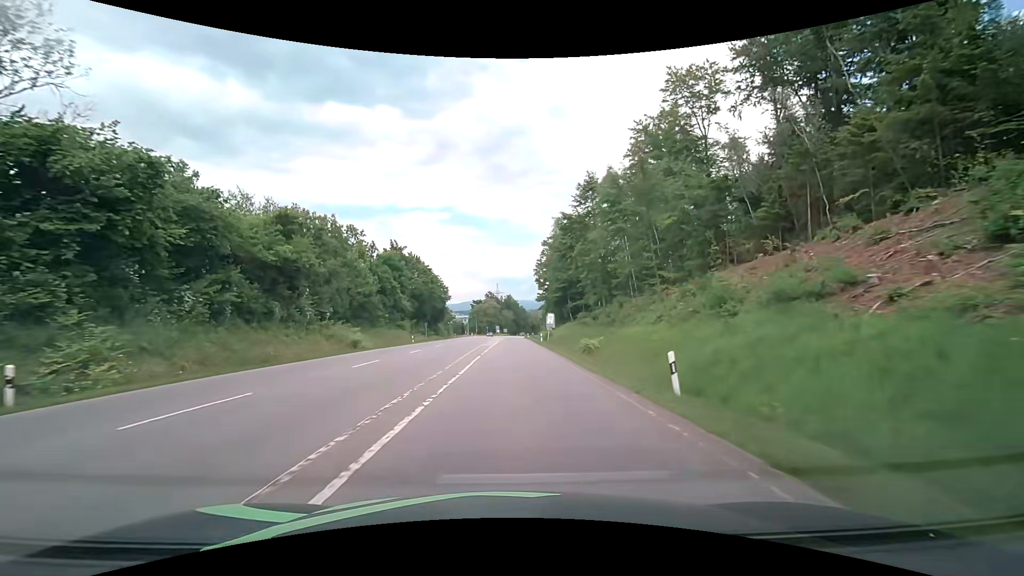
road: secondary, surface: asphalt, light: Day
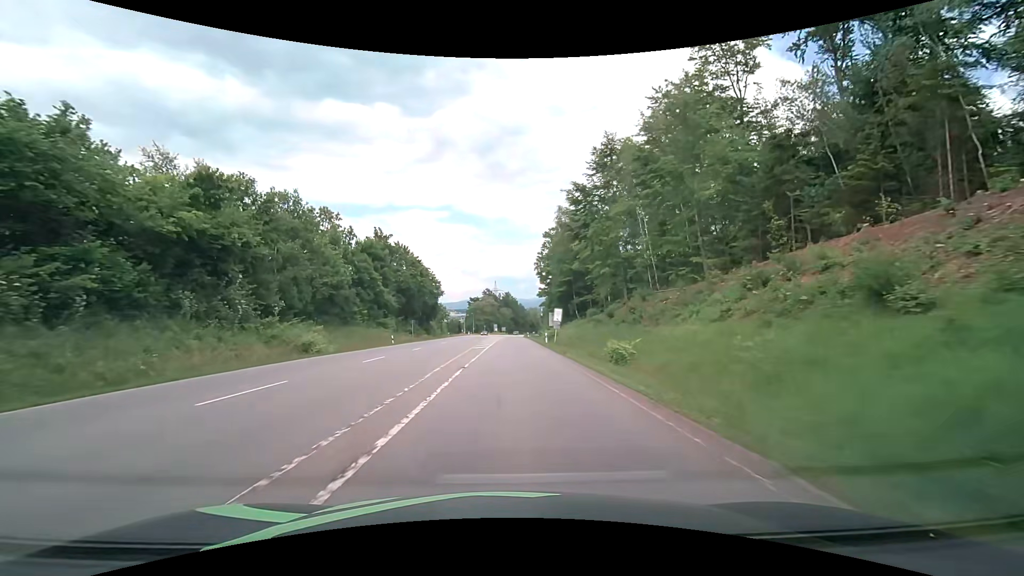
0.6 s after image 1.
(0.0, +9.4) m; +1°
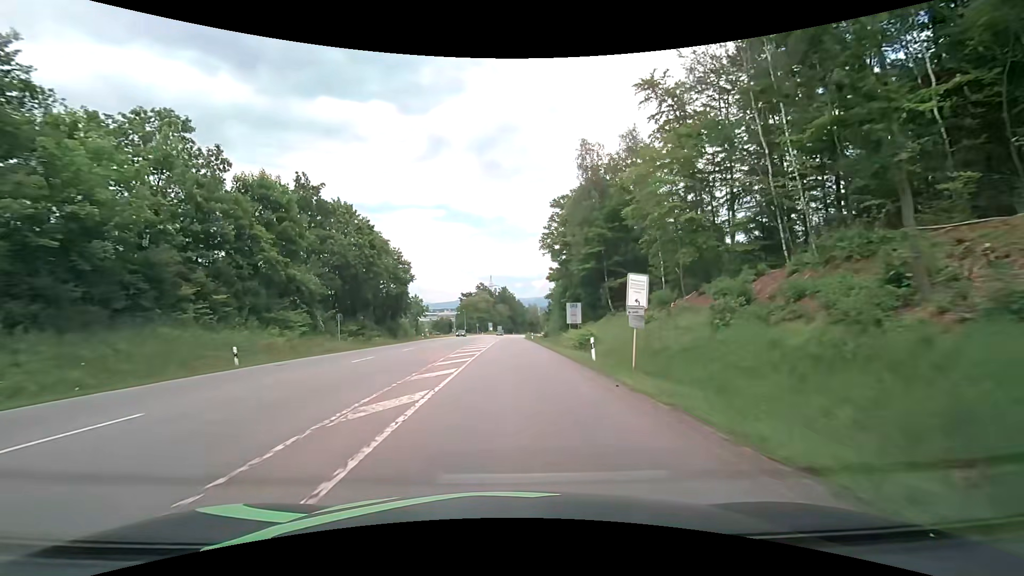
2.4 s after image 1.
(-0.4, +27.7) m; -1°
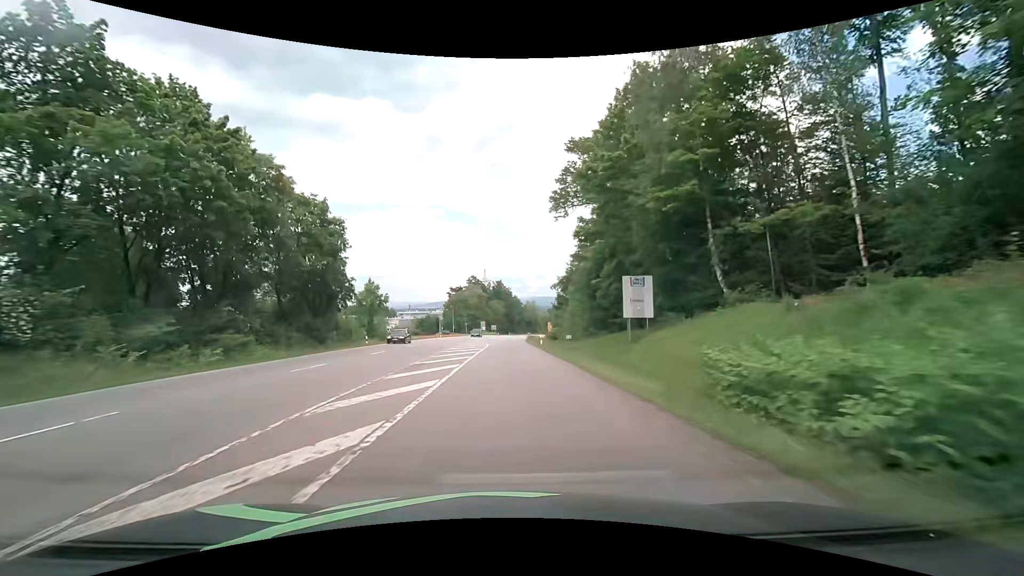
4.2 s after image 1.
(+0.2, +27.5) m; +1°
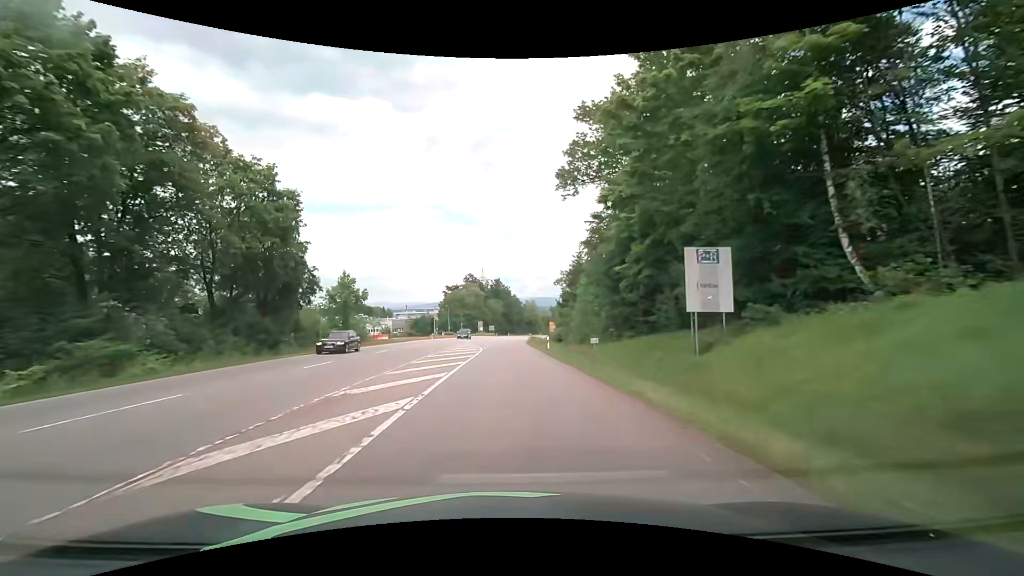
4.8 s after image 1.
(-0.1, +9.3) m; 0°
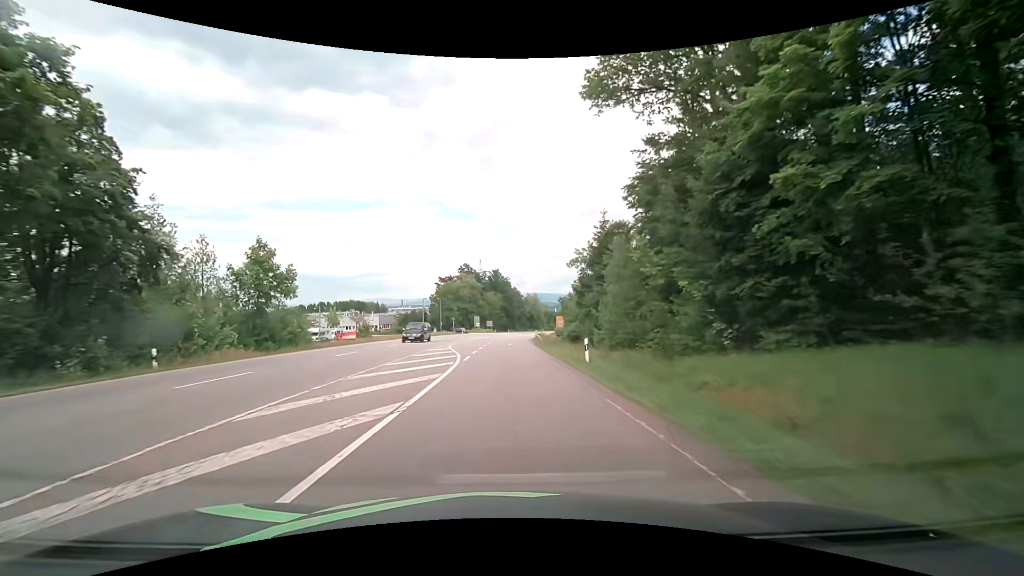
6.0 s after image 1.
(-0.1, +18.3) m; 0°
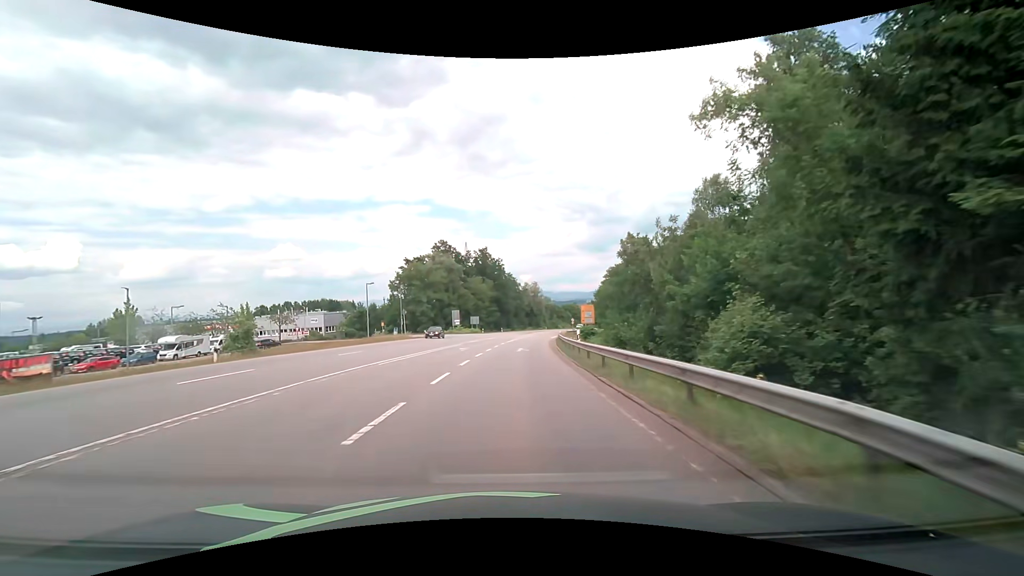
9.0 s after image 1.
(+0.1, +44.5) m; 0°
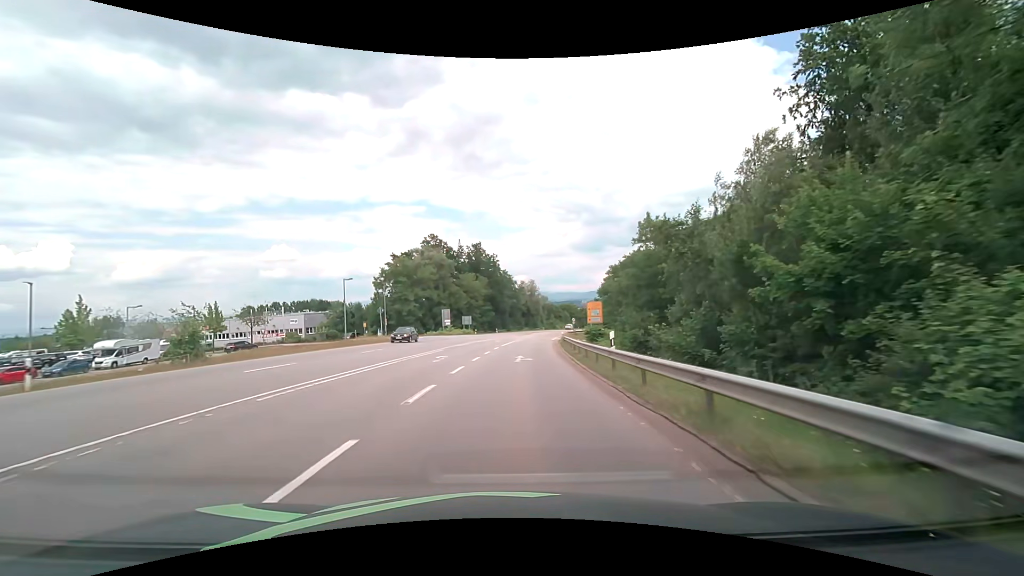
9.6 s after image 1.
(+0.1, +8.7) m; +1°
(0, +10) (0, +20) (+1, +30) (+1, +40) (+2, +50) (+3, +60) (+4, +70) (+6, +80) (+7, +90) (+9, +99) m
